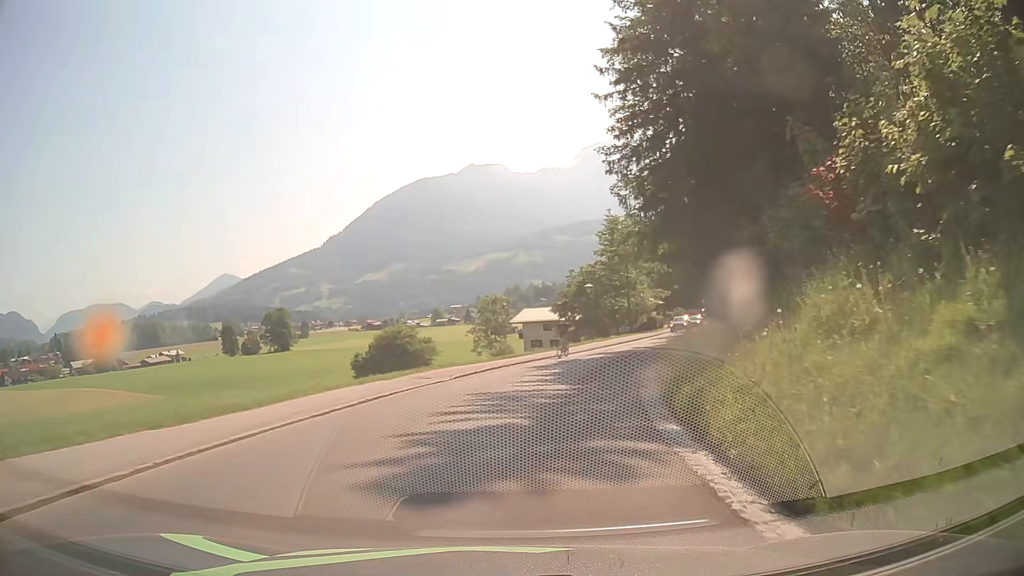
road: tertiary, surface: asphalt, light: Day
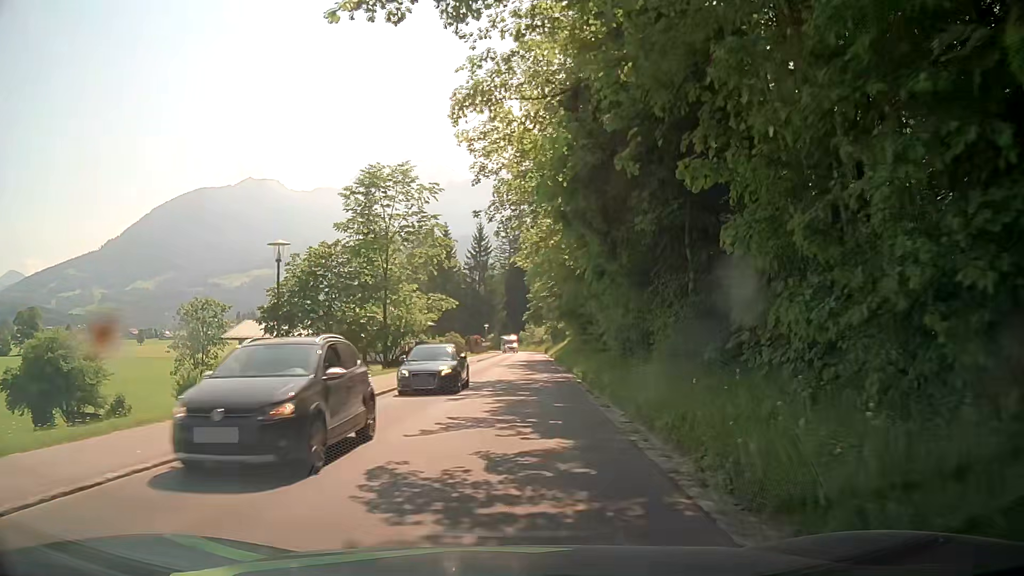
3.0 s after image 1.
(+5.1, +29.0) m; +19°
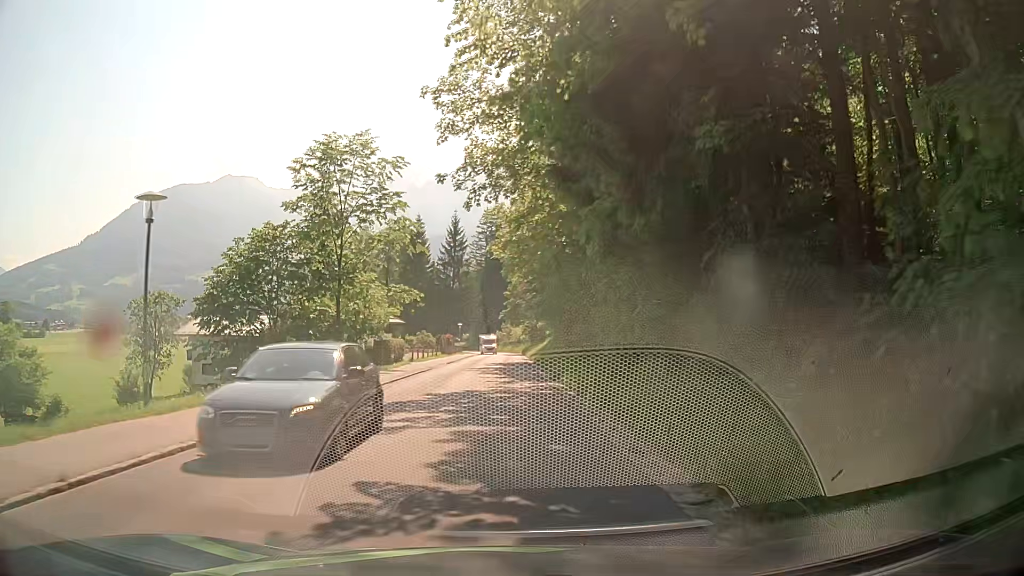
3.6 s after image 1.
(+0.2, +6.0) m; +3°
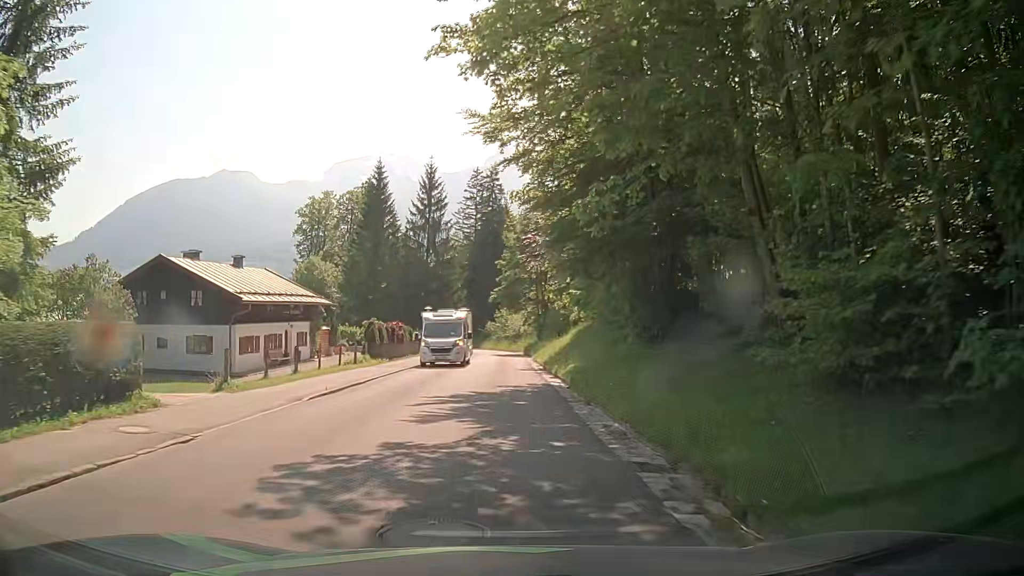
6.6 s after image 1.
(+0.1, +30.5) m; 0°
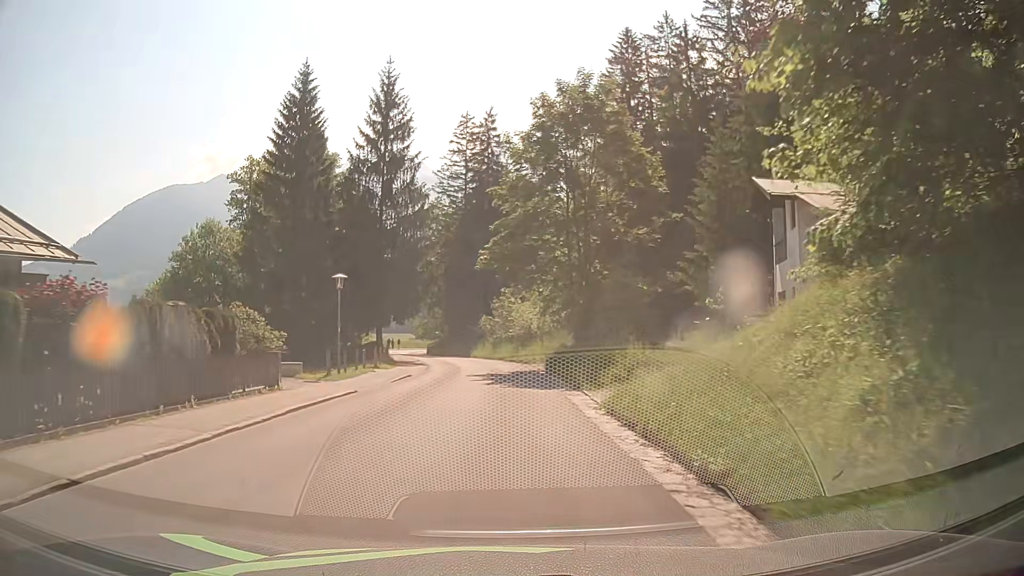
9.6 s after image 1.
(0.0, +30.5) m; +1°
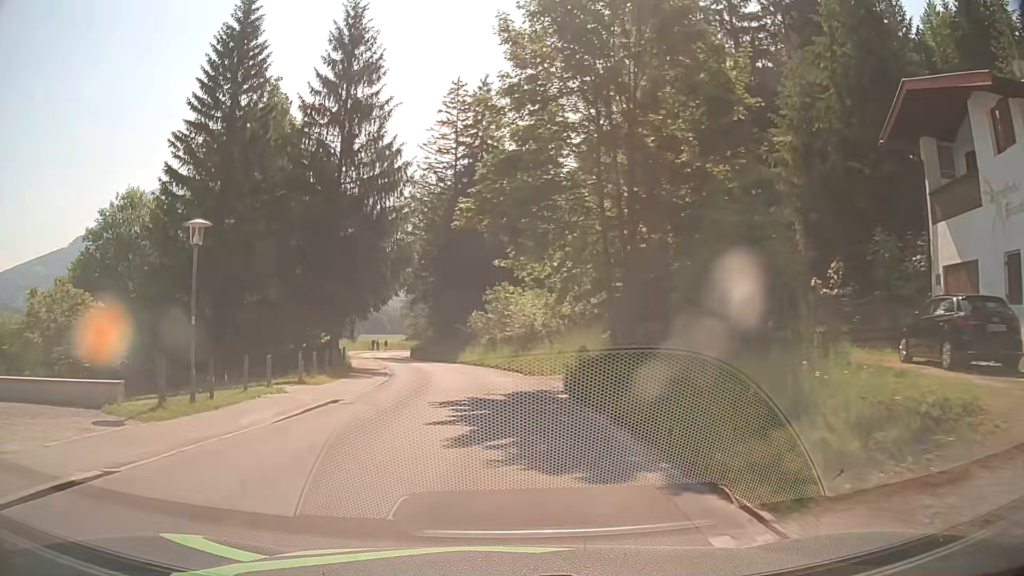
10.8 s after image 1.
(-0.1, +12.2) m; 0°
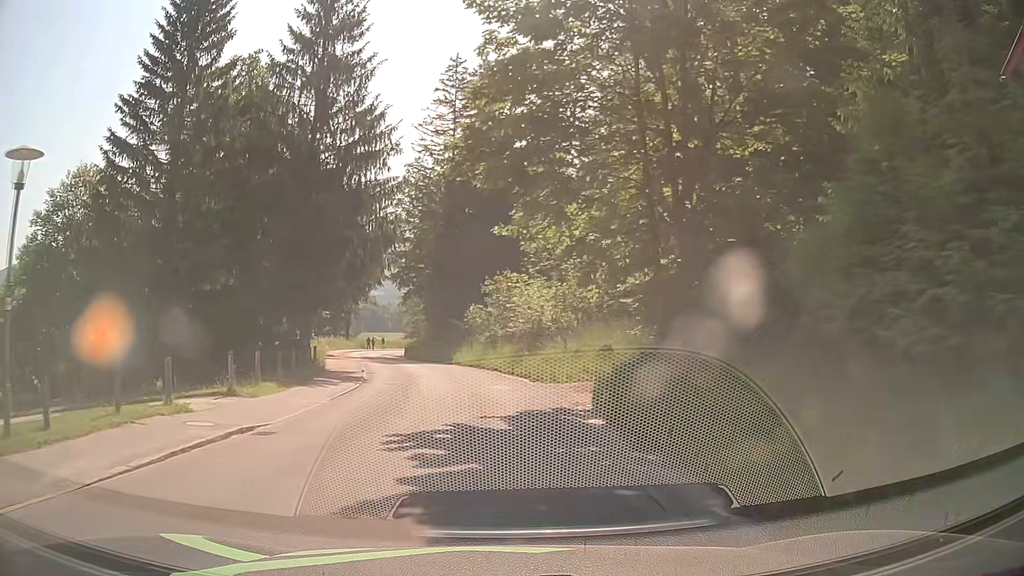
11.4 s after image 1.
(-0.1, +6.1) m; -1°
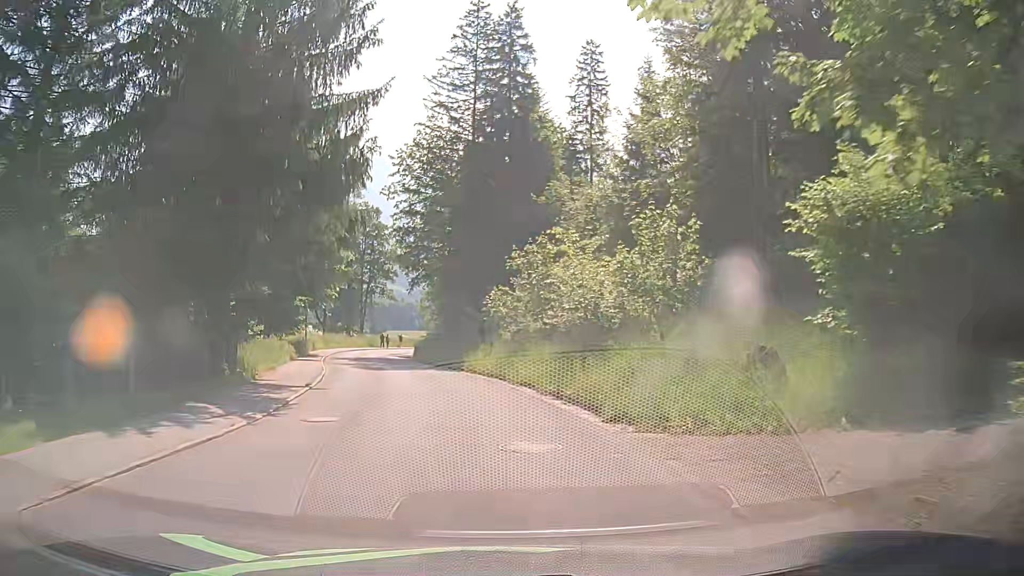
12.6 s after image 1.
(-0.2, +12.2) m; -2°
(0, +10) (-2, +20) (-4, +30) (-6, +39) (-9, +49) (-10, +59) (-11, +69) (-10, +79) (-8, +89) (-4, +98) m
